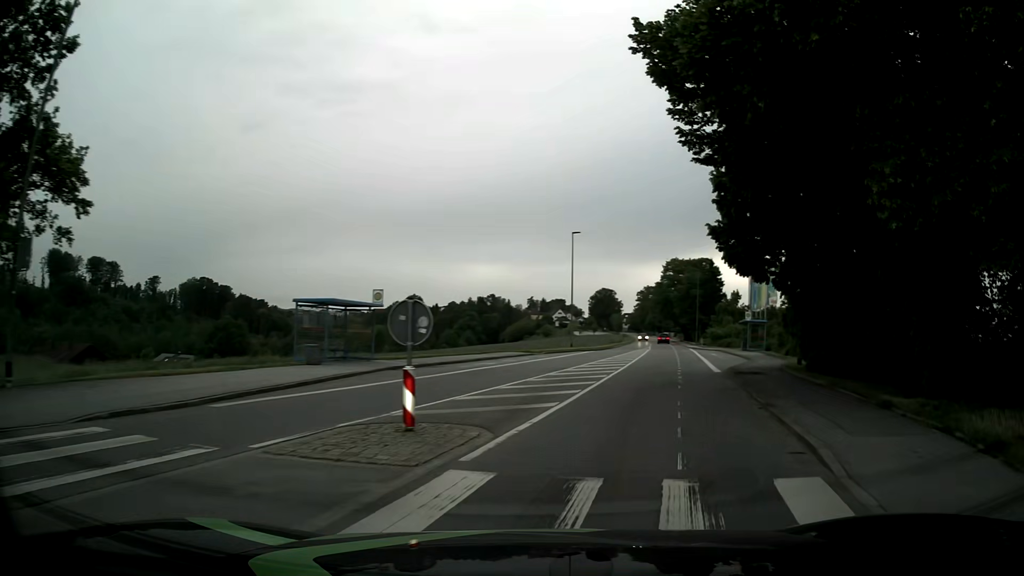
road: tertiary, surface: asphalt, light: Day
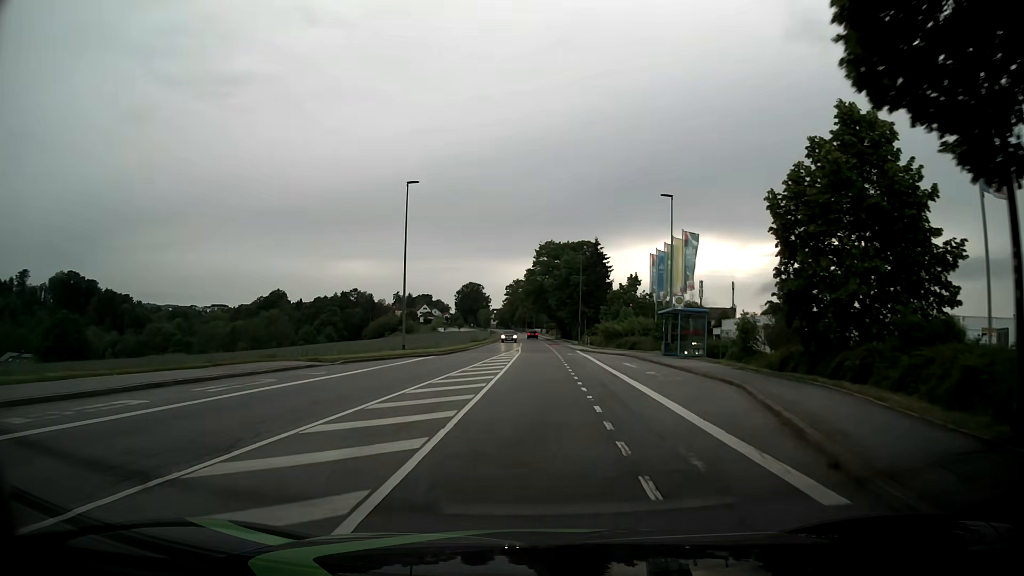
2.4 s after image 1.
(+3.2, +19.6) m; +13°
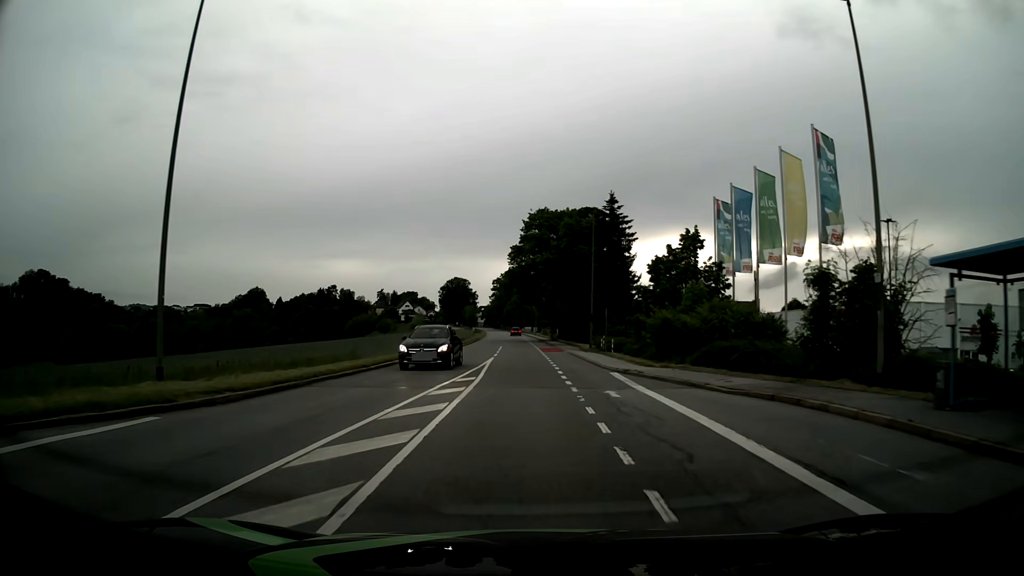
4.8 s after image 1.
(0.0, +27.1) m; 0°
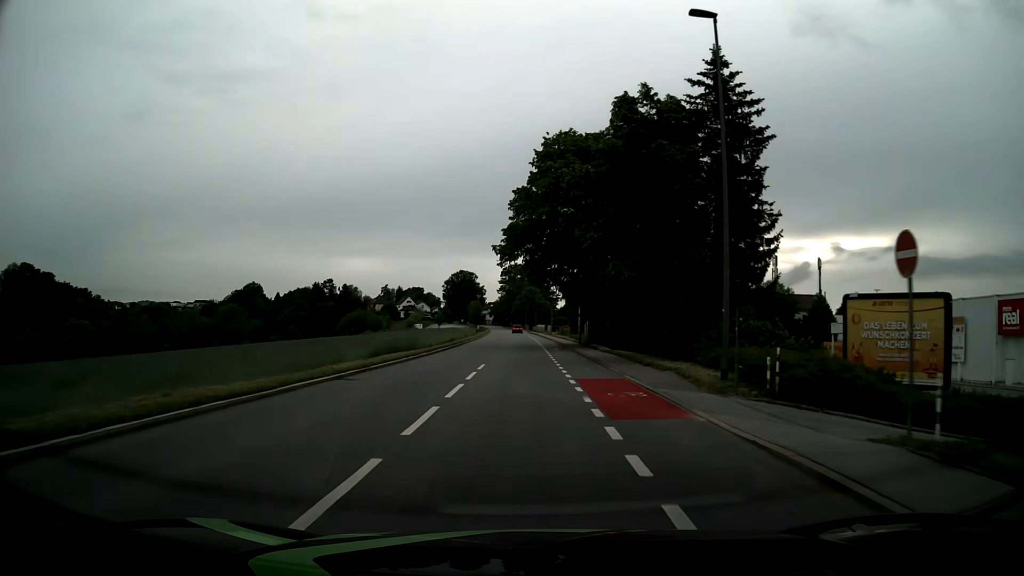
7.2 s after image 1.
(-0.2, +30.9) m; -1°
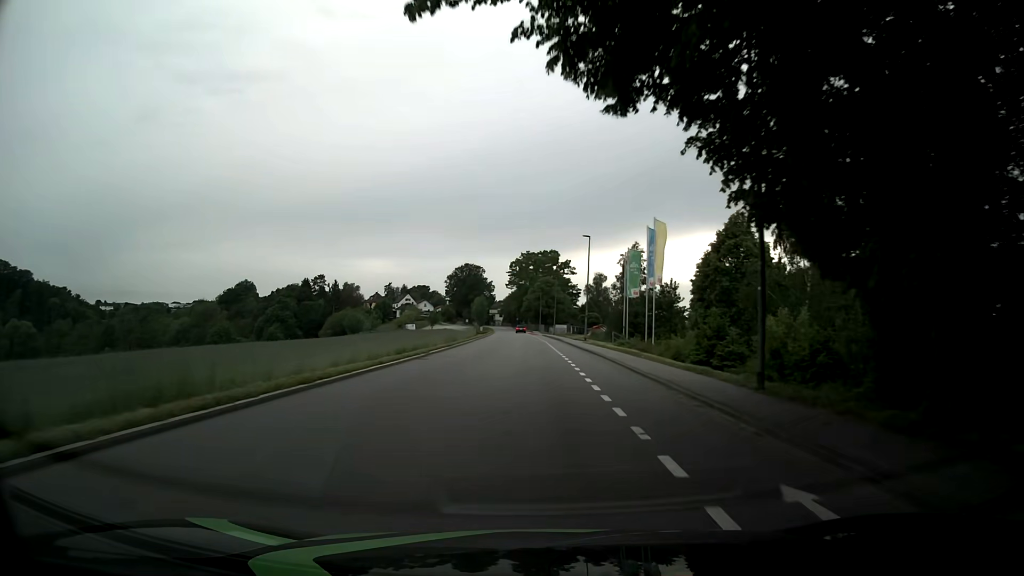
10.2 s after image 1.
(-0.4, +38.3) m; -1°
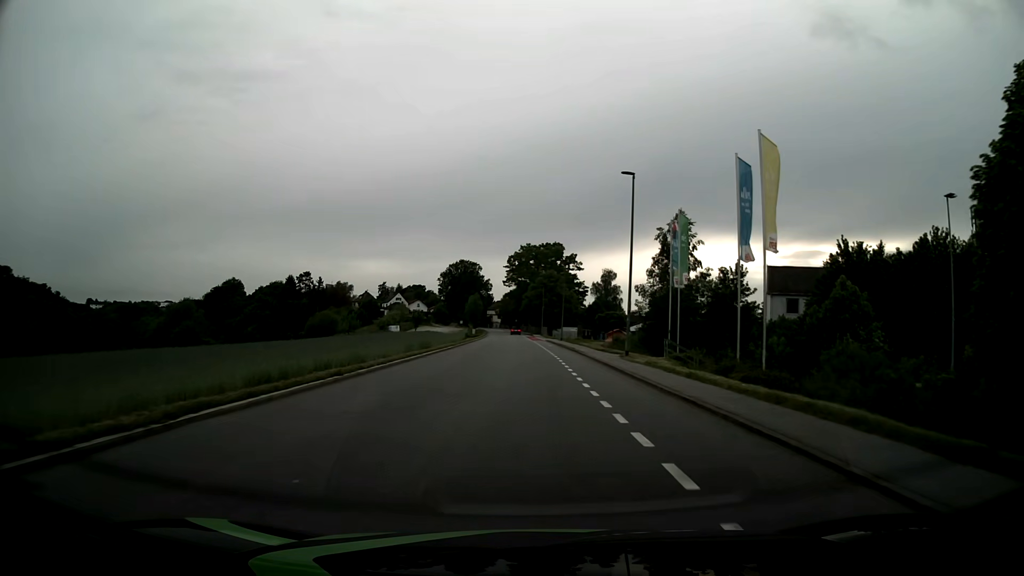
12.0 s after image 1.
(0.0, +22.4) m; 0°
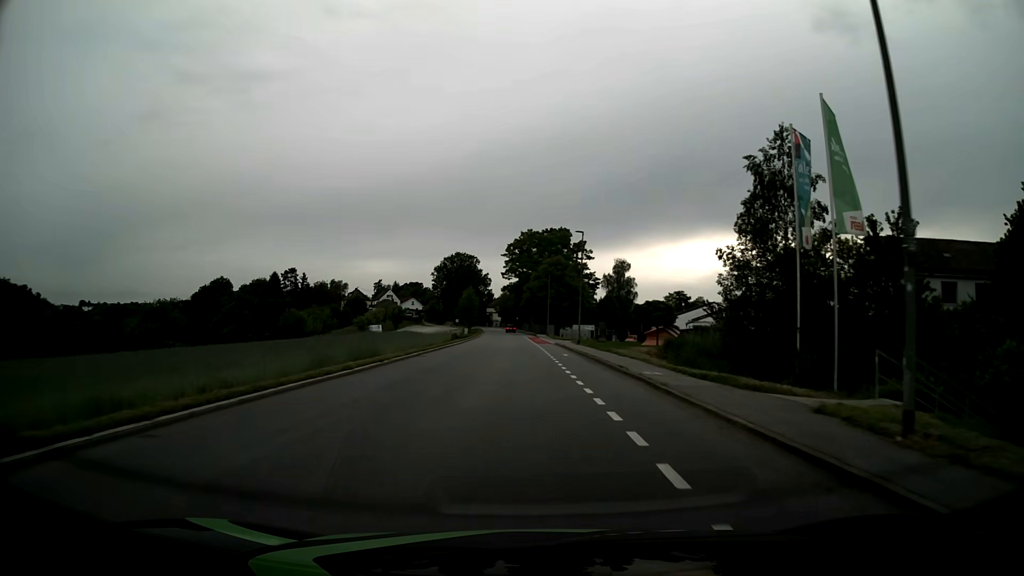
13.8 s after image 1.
(+0.1, +22.2) m; 0°
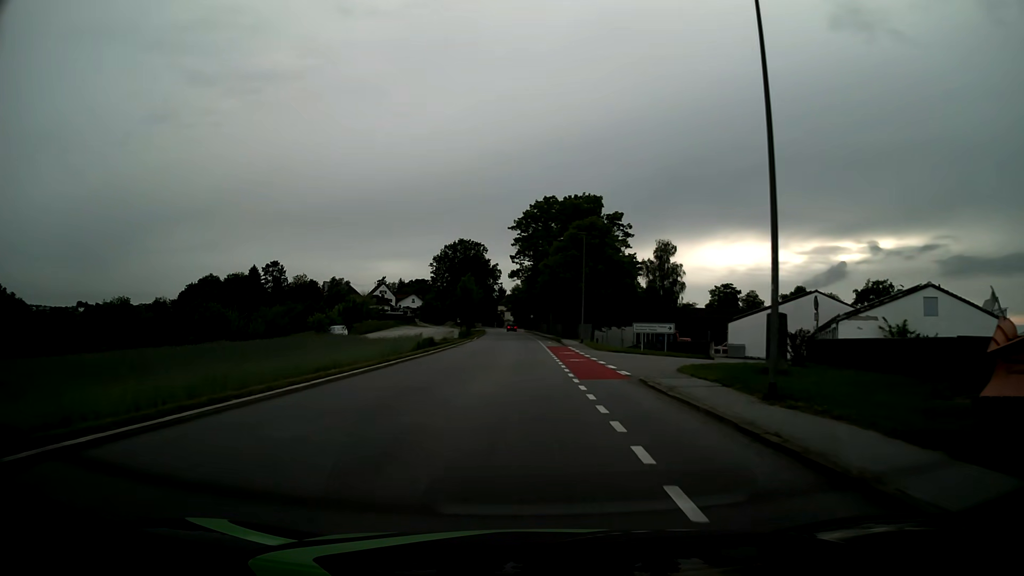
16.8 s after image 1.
(-0.4, +37.1) m; -1°
(0, +10) (0, +20) (0, +30) (0, +40) (-1, +50) (-1, +60) (-1, +70) (-1, +80) (-2, +90) (-2, +100) m
